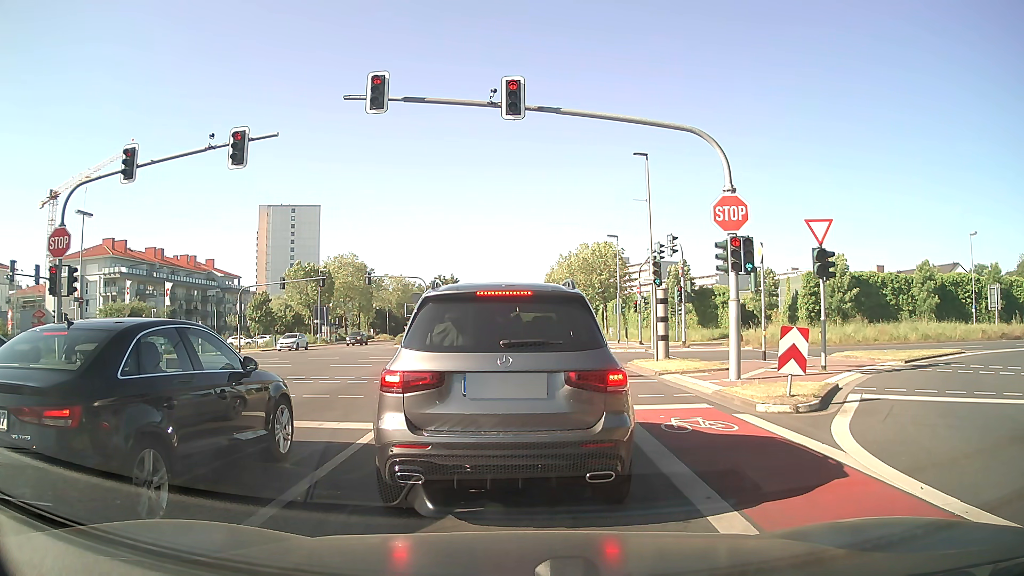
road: secondary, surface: asphalt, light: Day
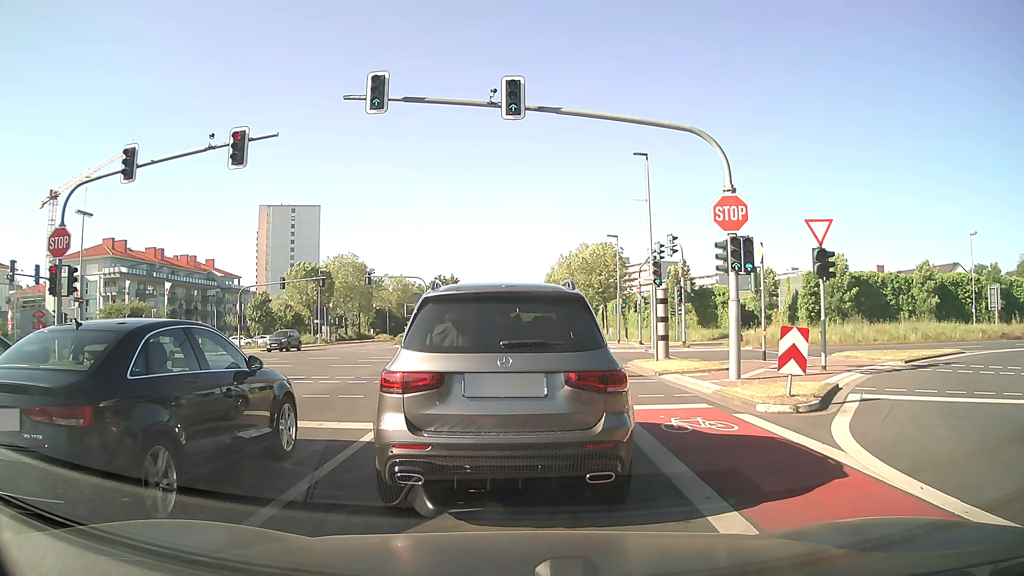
(0.0, 0.0) m; 0°
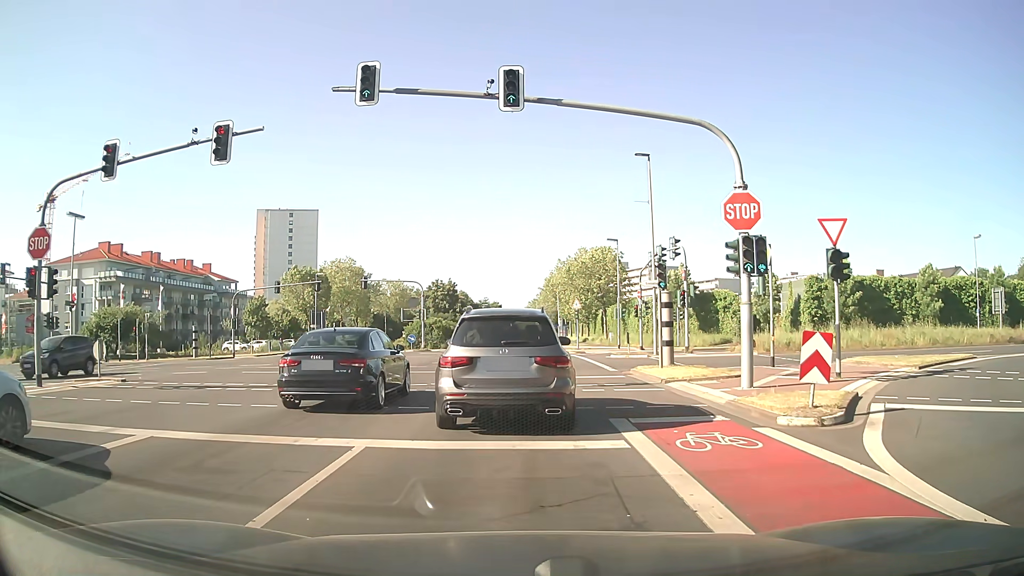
(0.0, +1.1) m; +1°
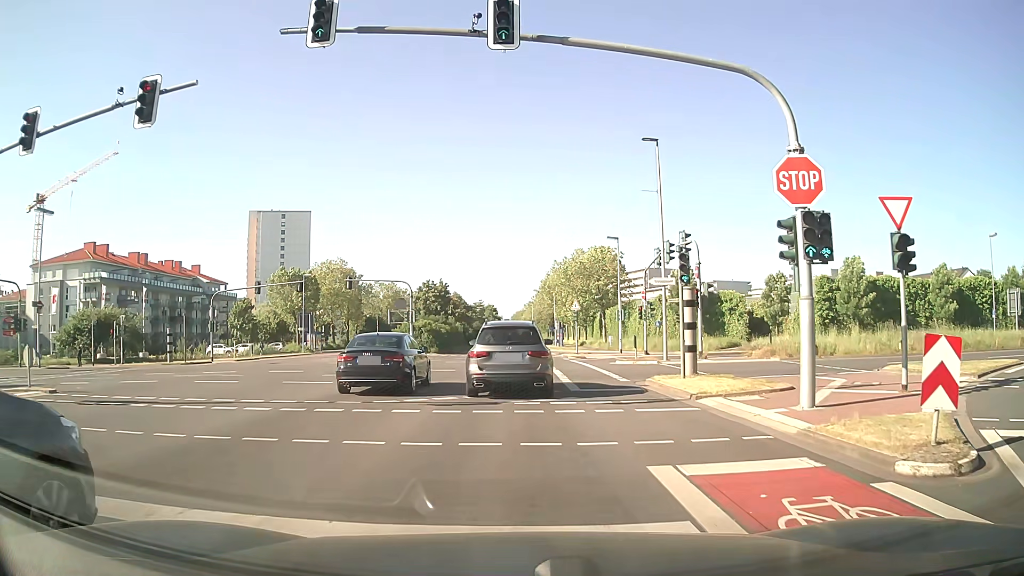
(0.0, +3.8) m; +1°
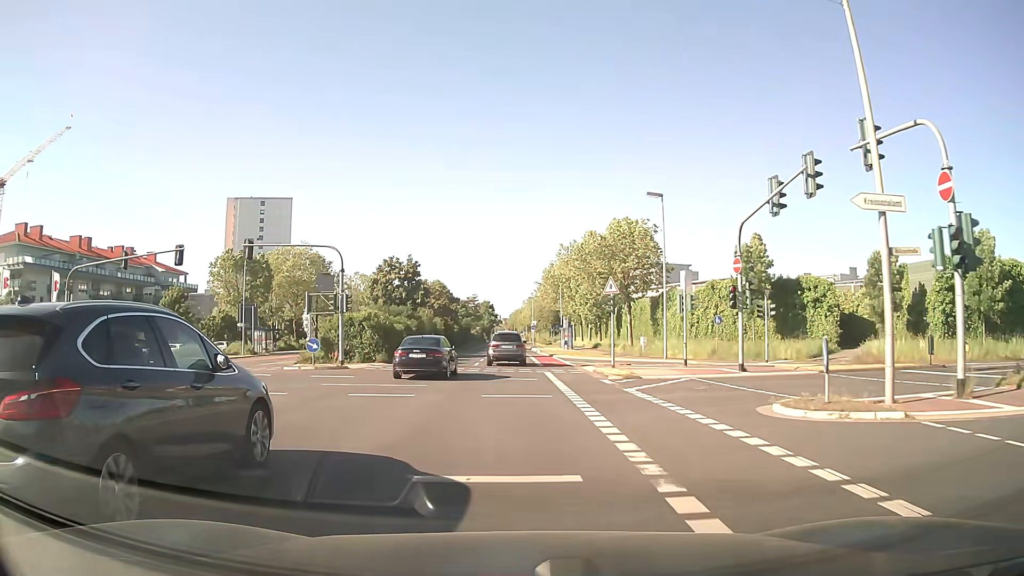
(-0.2, +20.5) m; 0°
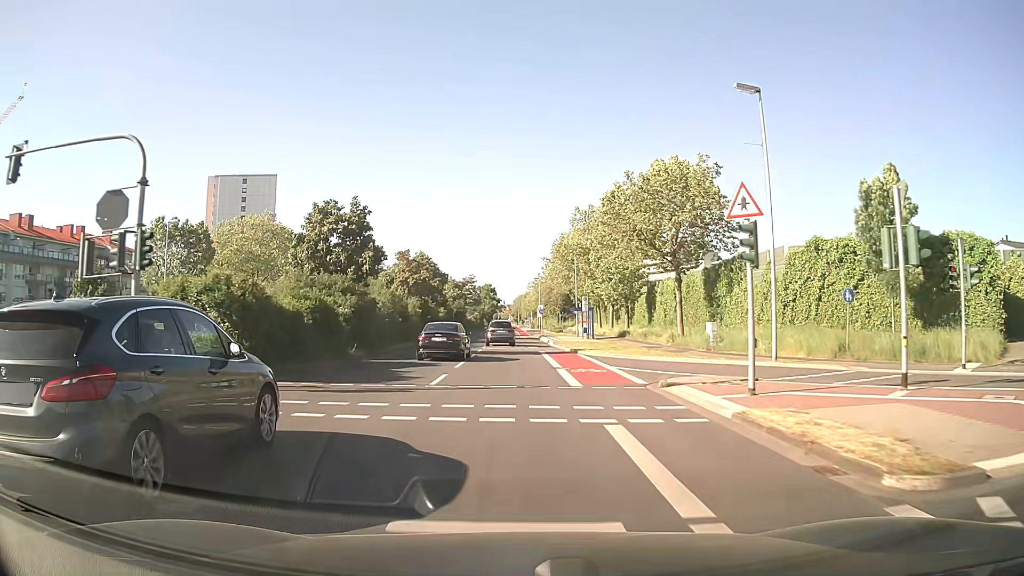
(-0.1, +18.1) m; 0°
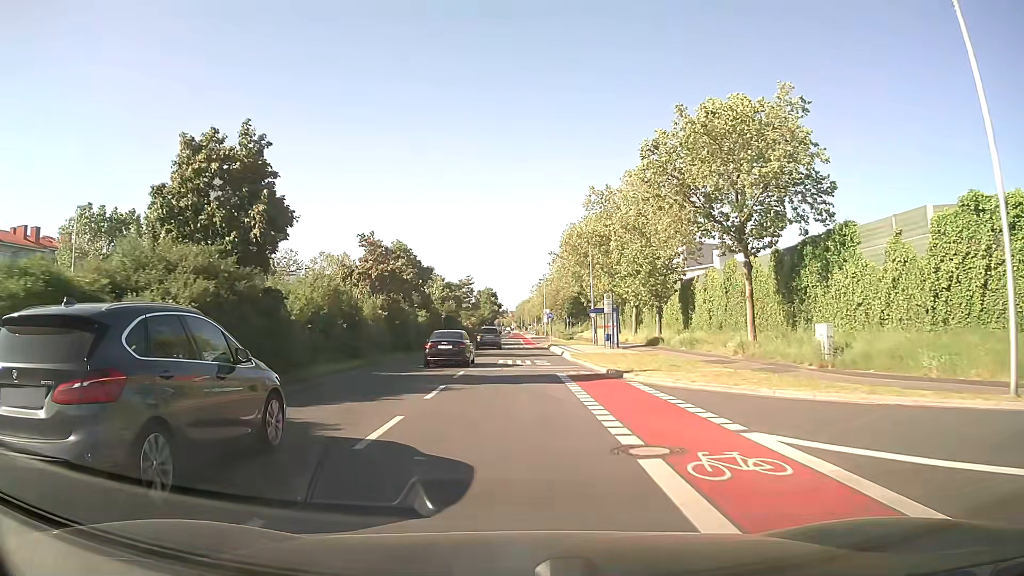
(-0.1, +13.5) m; 0°
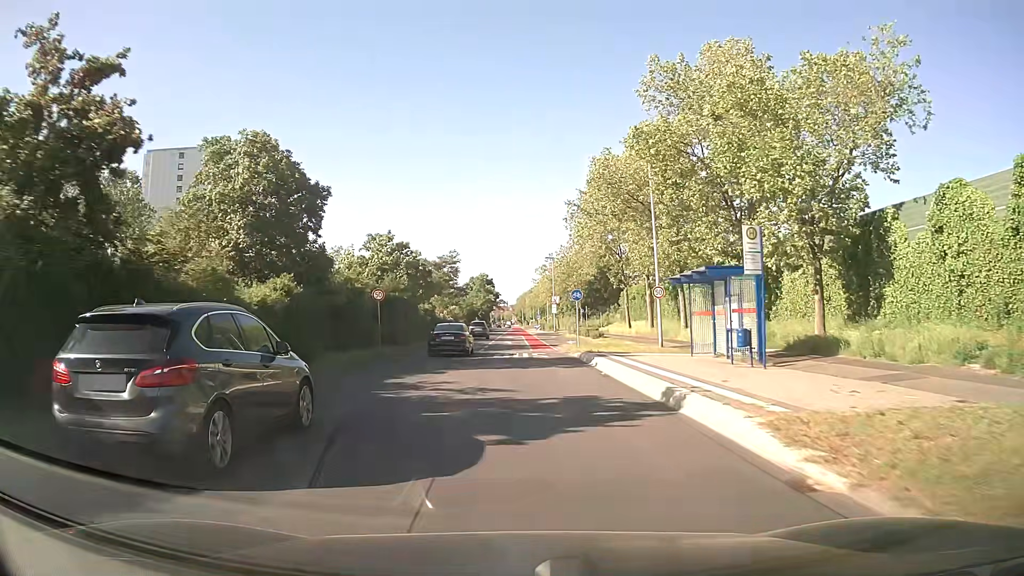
(0.0, +28.4) m; 0°
